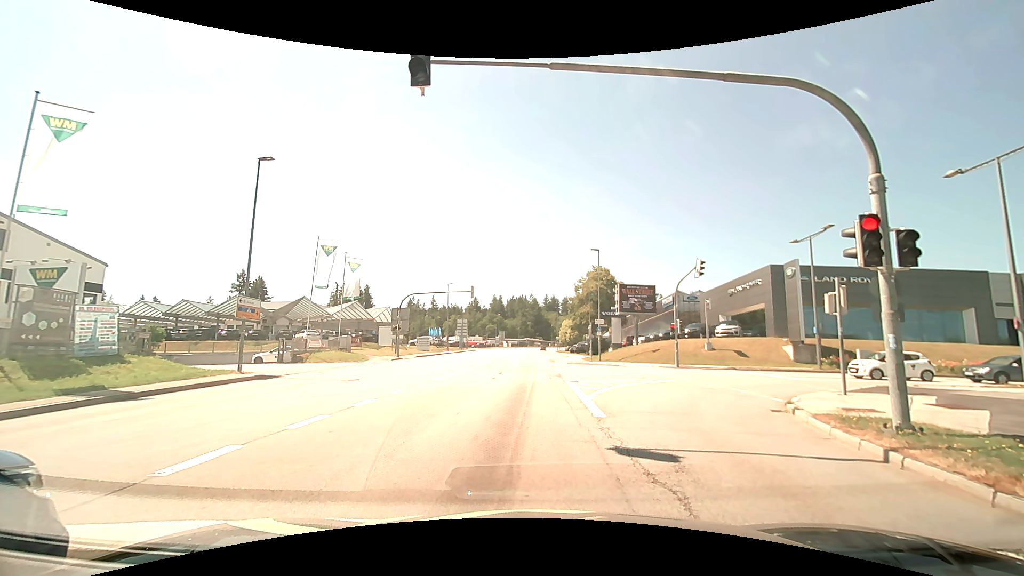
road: tertiary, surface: asphalt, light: Day
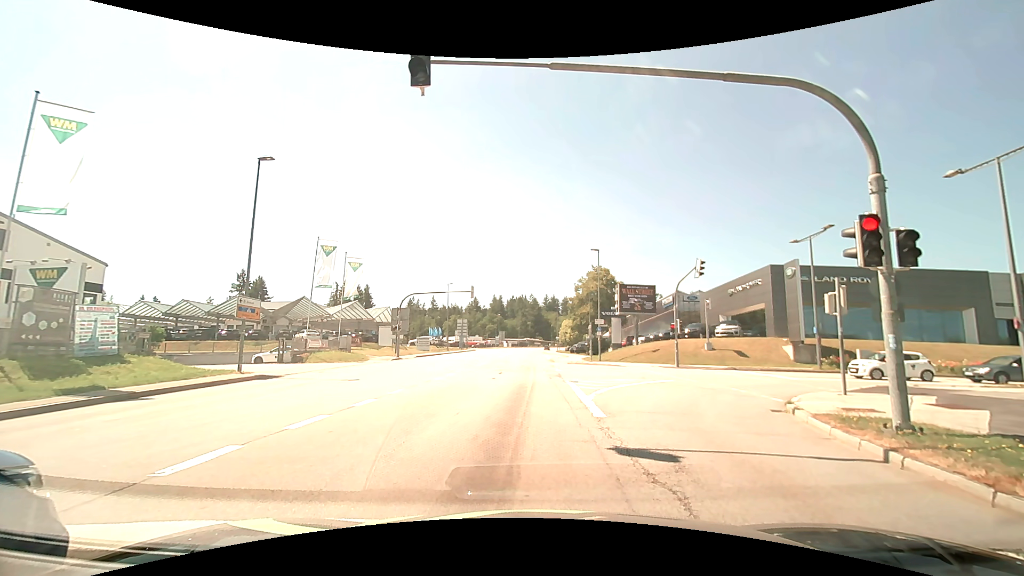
(0.0, 0.0) m; 0°
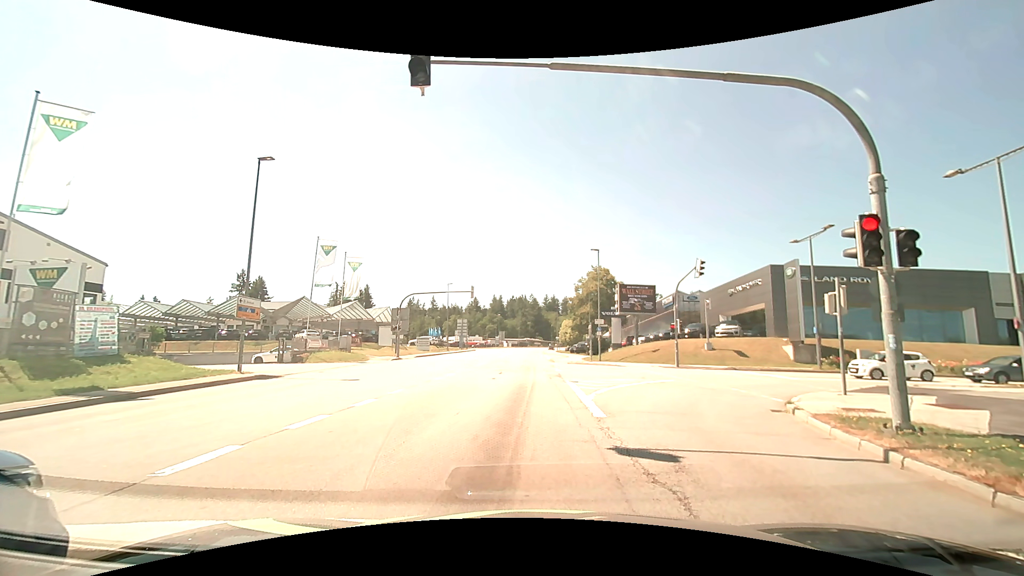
(0.0, 0.0) m; 0°
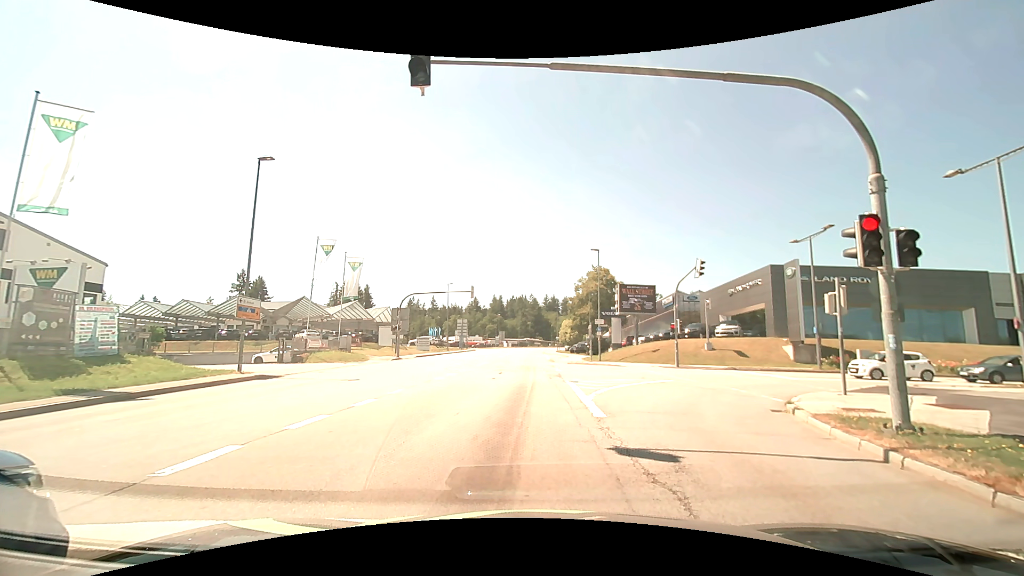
(0.0, 0.0) m; 0°
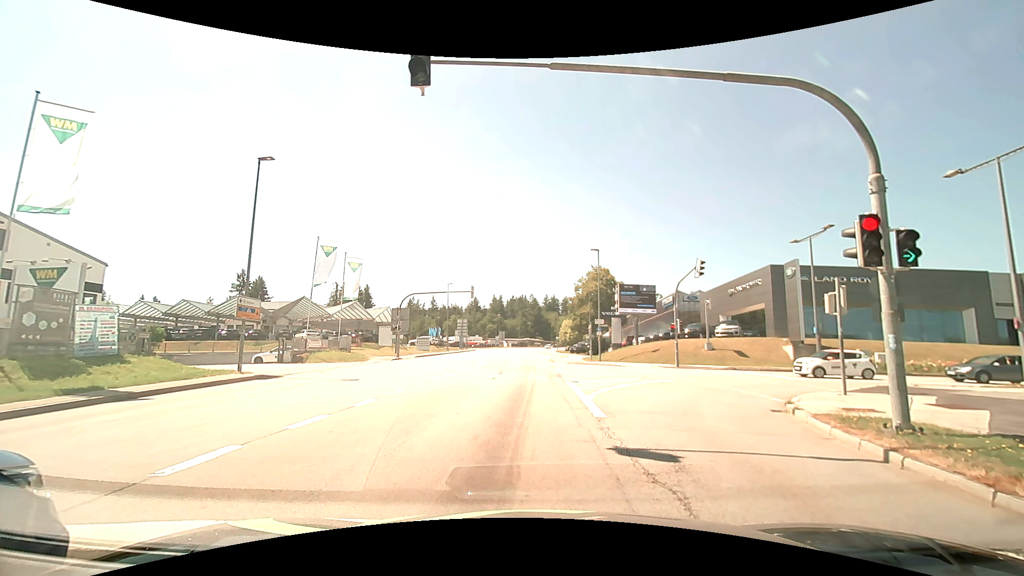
(0.0, 0.0) m; 0°
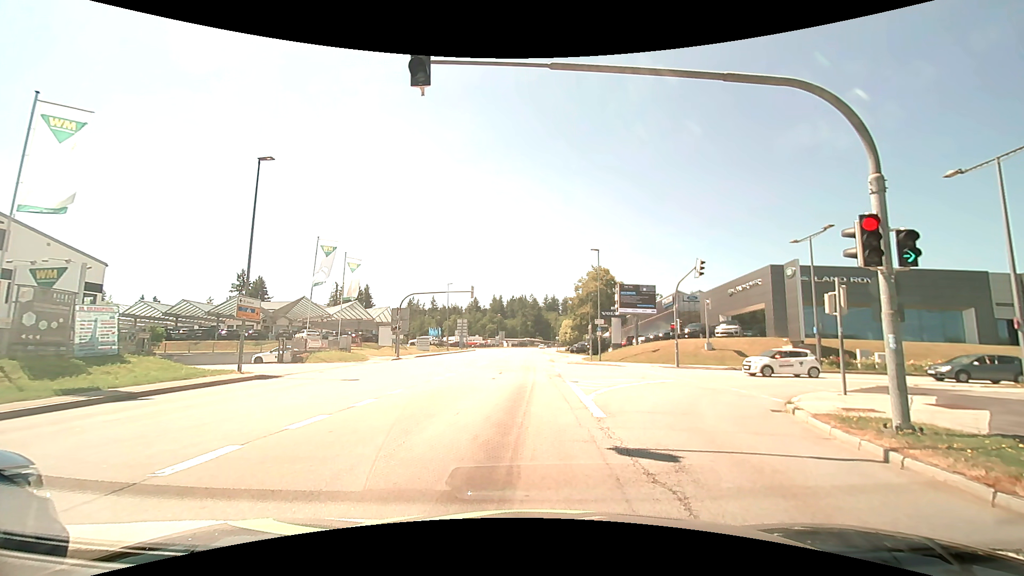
(0.0, 0.0) m; 0°
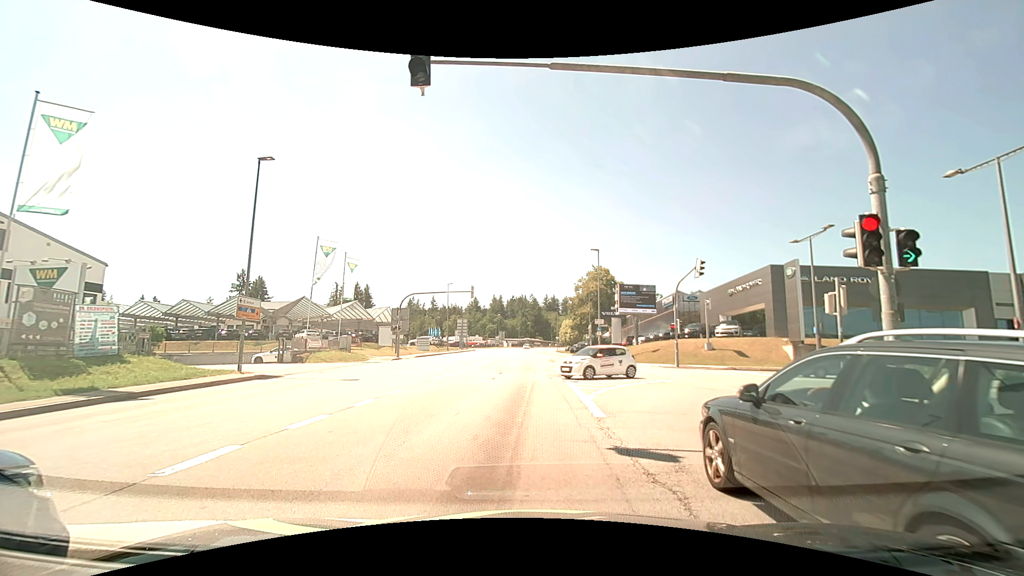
(0.0, 0.0) m; 0°
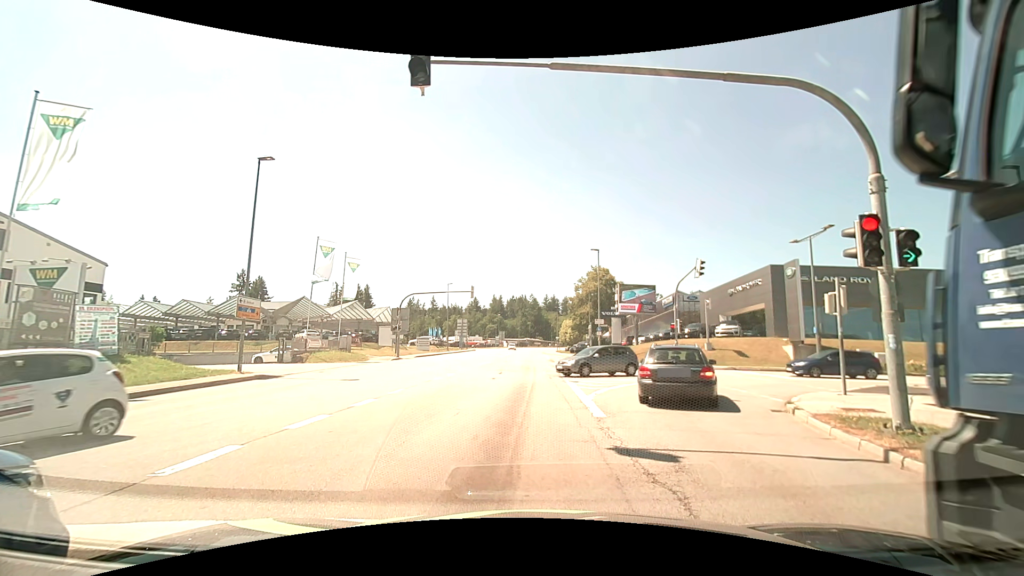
(0.0, 0.0) m; 0°
